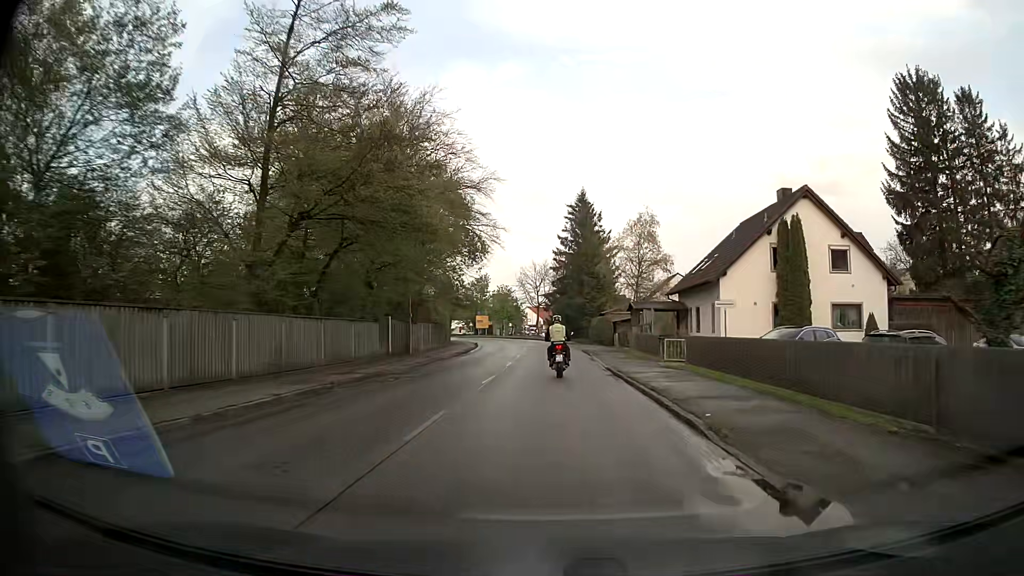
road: secondary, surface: asphalt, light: Day
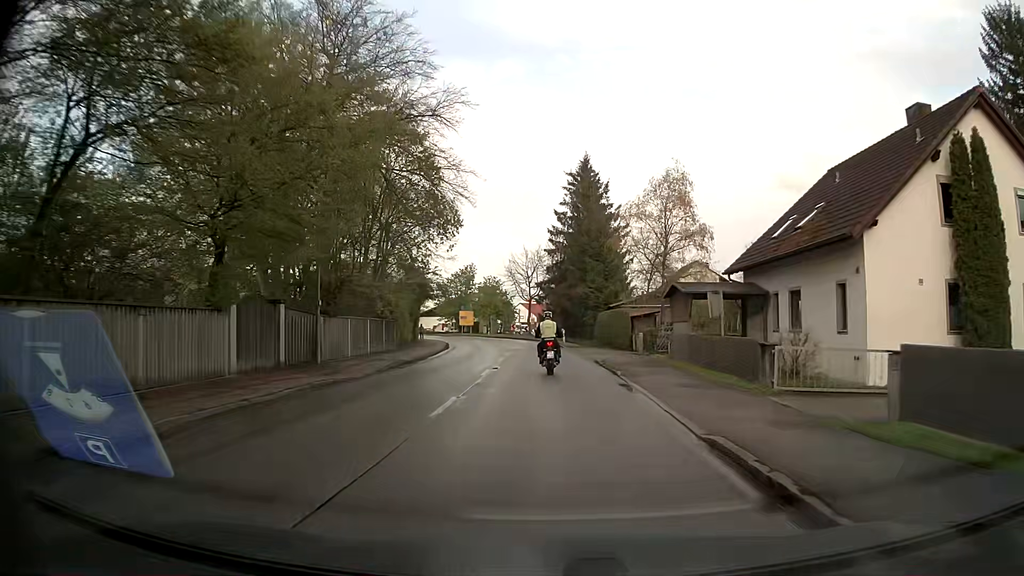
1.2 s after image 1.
(+0.1, +15.8) m; +1°
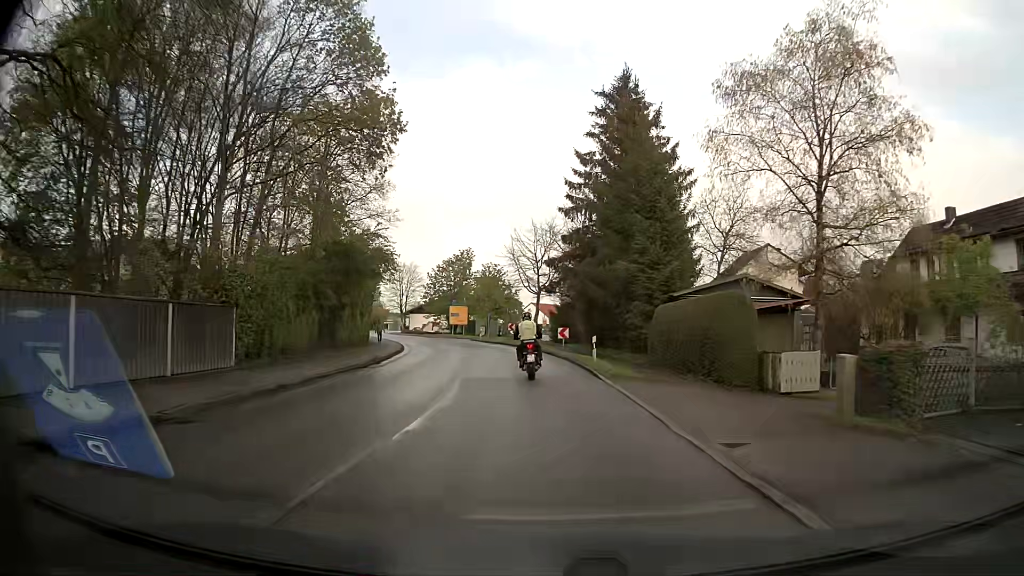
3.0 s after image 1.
(-0.1, +23.5) m; -1°
(0, +10) (-1, +20) (-2, +30) (-3, +40) (-5, +50) (-8, +59) (-11, +69) (-15, +78) (-18, +87) (-22, +97) m
